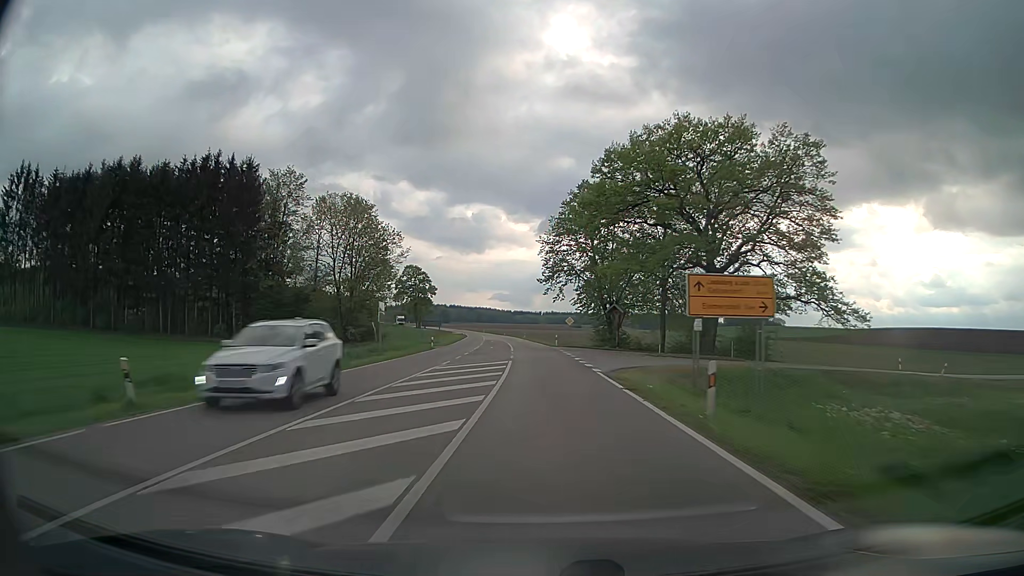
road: secondary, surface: asphalt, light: Day
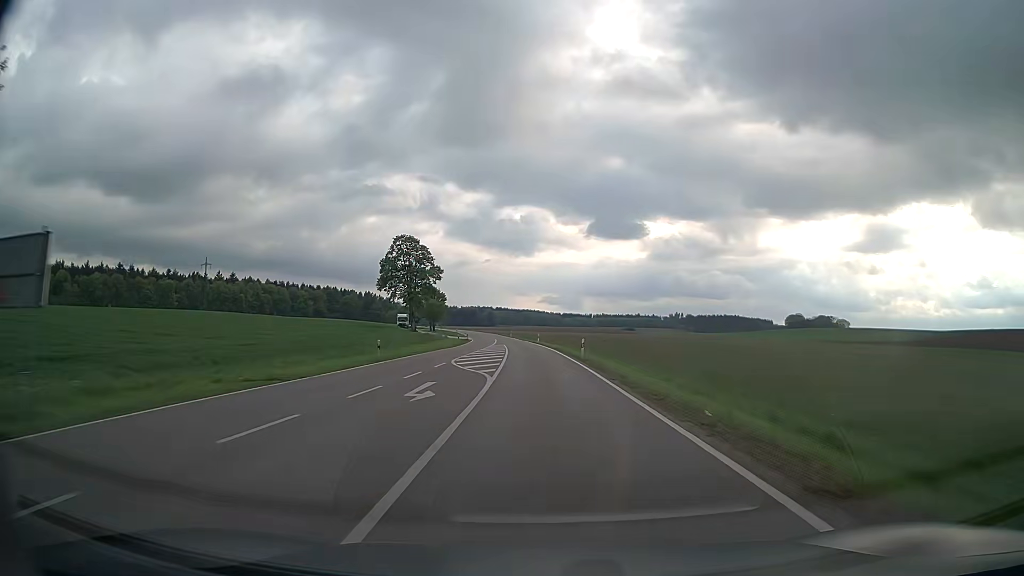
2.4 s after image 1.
(-2.3, +69.9) m; -4°
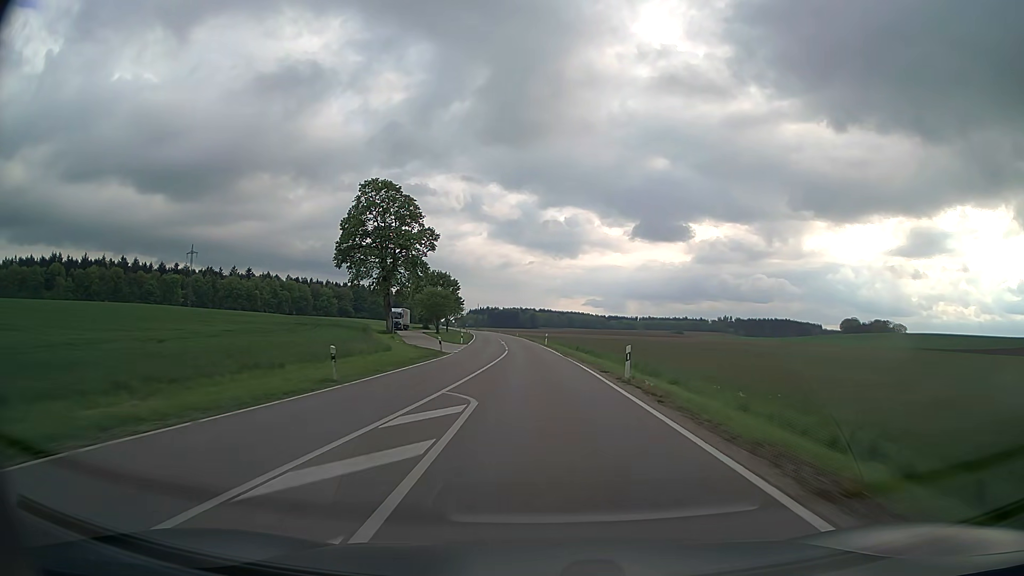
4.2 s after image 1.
(-1.7, +52.3) m; -4°
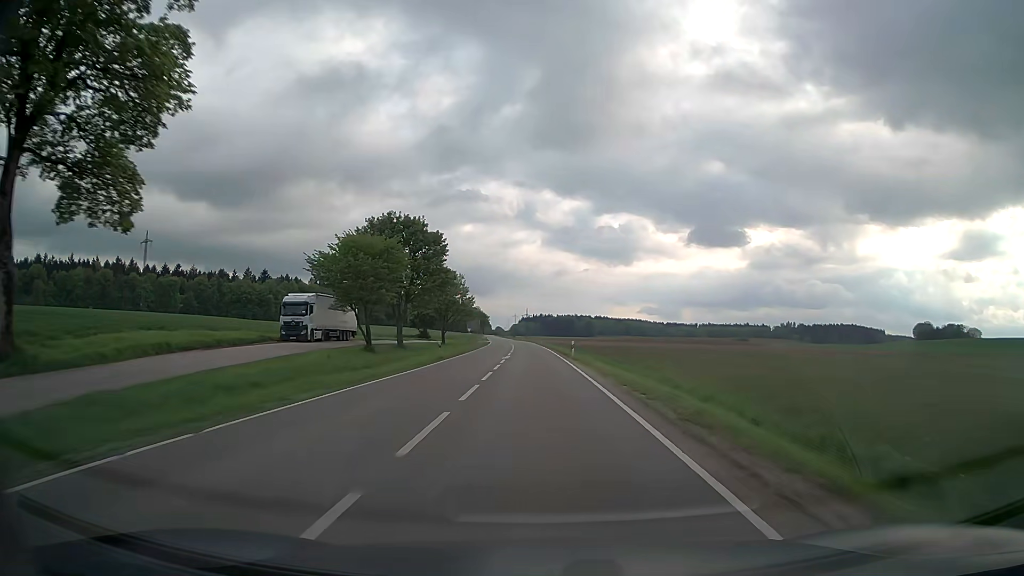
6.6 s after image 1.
(-2.6, +69.5) m; -4°
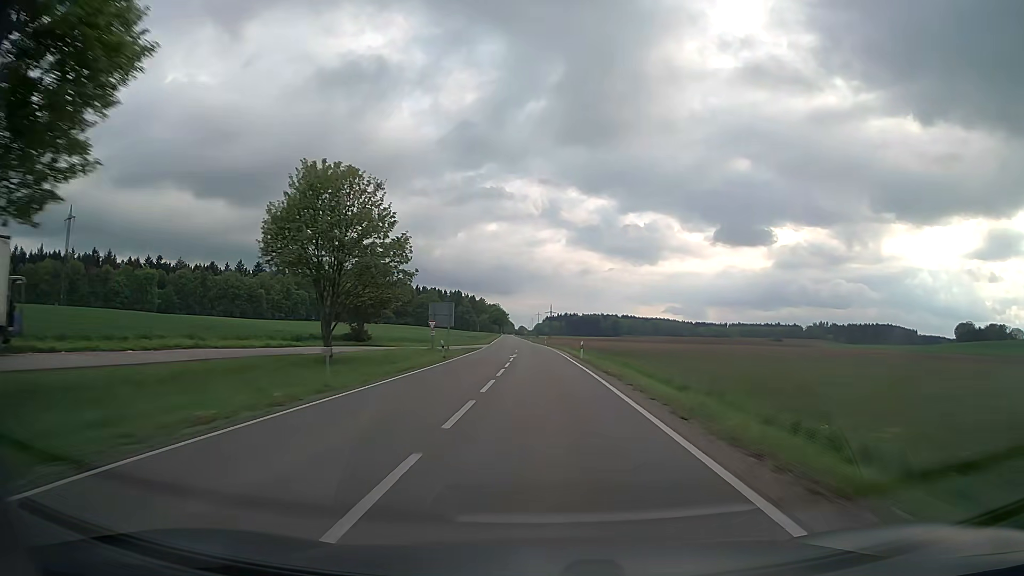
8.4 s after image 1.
(-1.2, +52.1) m; -2°
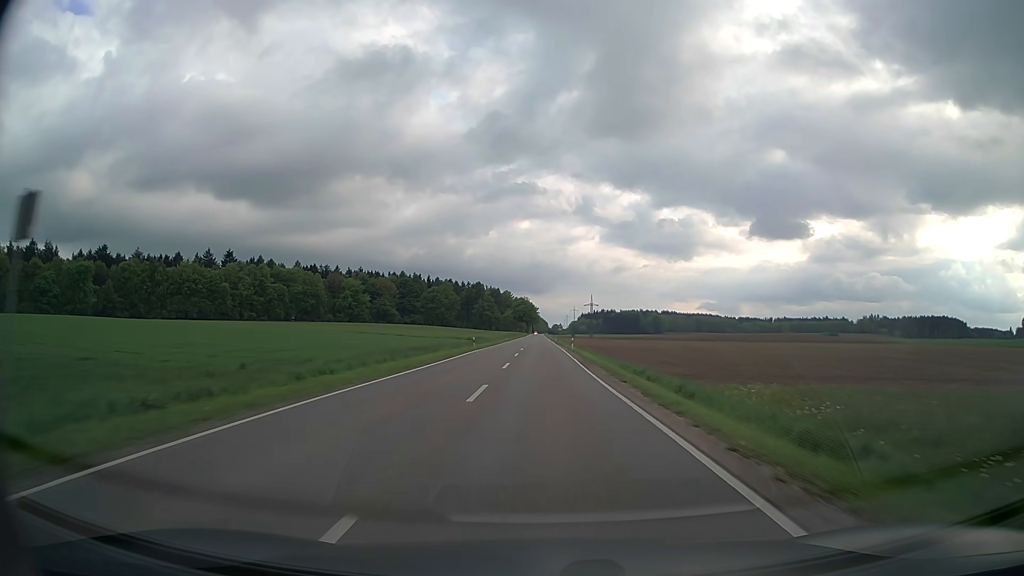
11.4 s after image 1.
(-2.2, +87.0) m; -3°
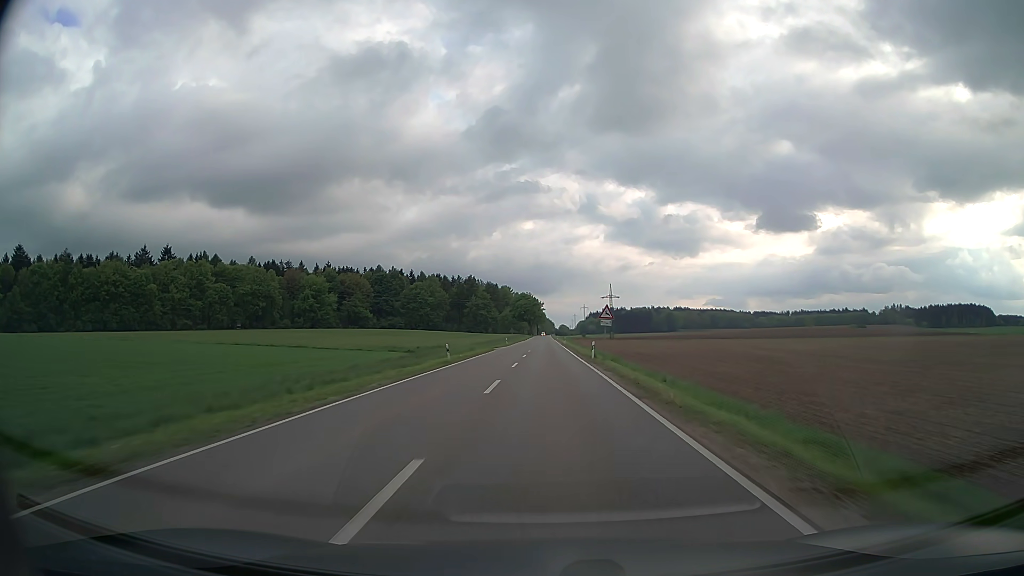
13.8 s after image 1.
(-0.5, +69.6) m; -1°
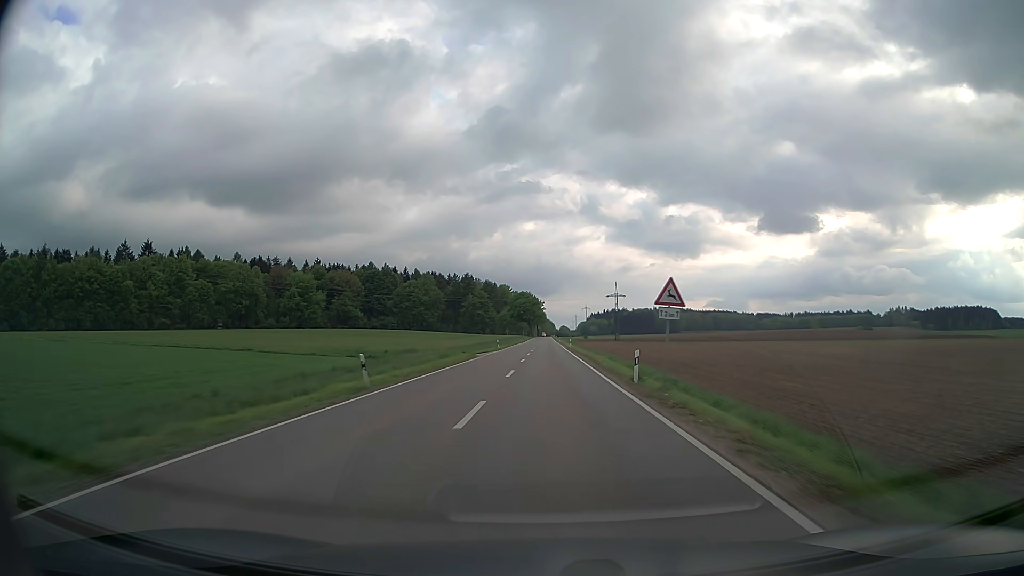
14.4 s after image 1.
(0.0, +17.4) m; 0°
(0, +10) (0, +20) (0, +30) (0, +40) (0, +50) (0, +60) (0, +70) (0, +80) (0, +90) (0, +100) m
